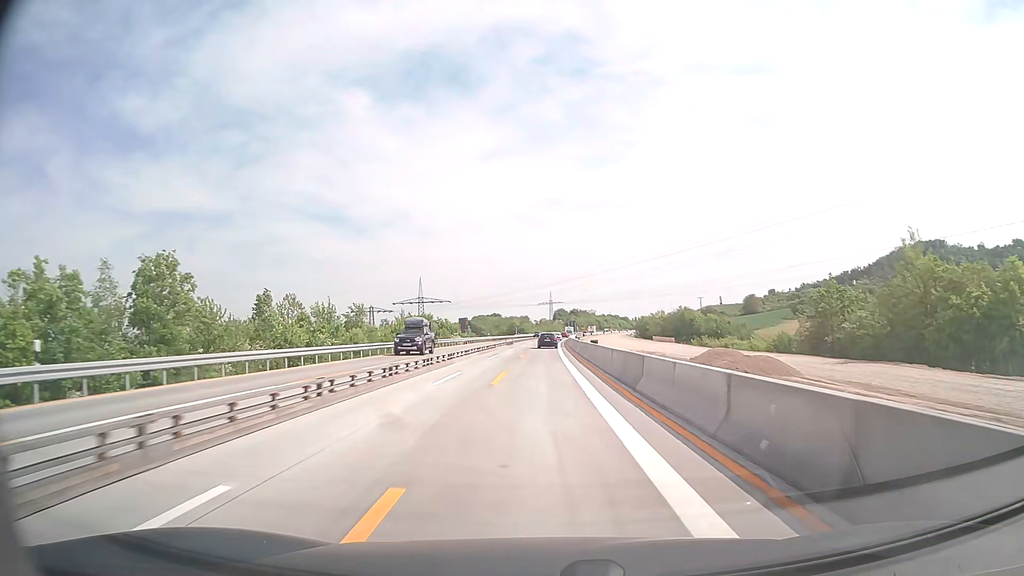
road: motorway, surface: concrete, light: Day
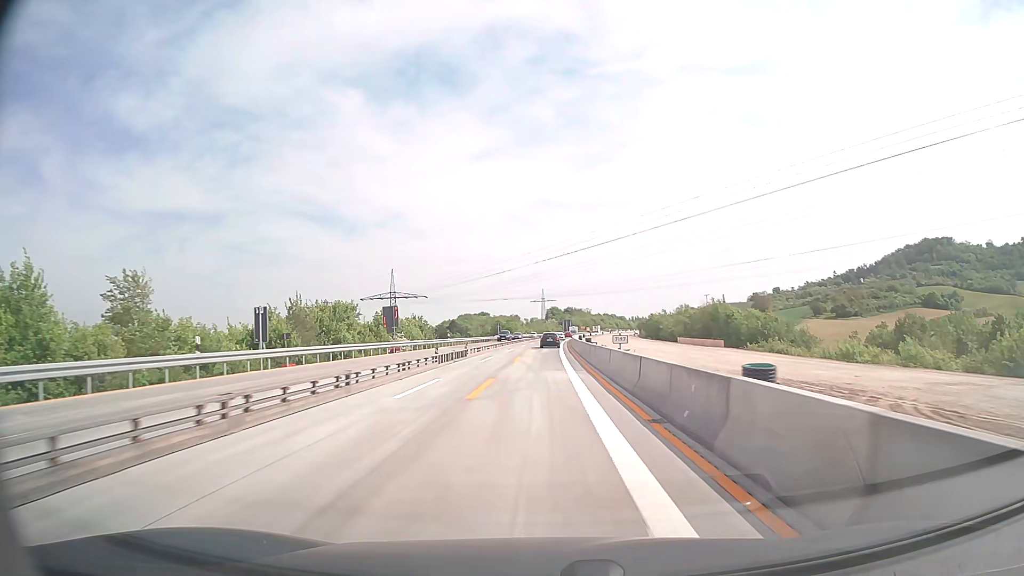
(+0.1, +39.5) m; +1°
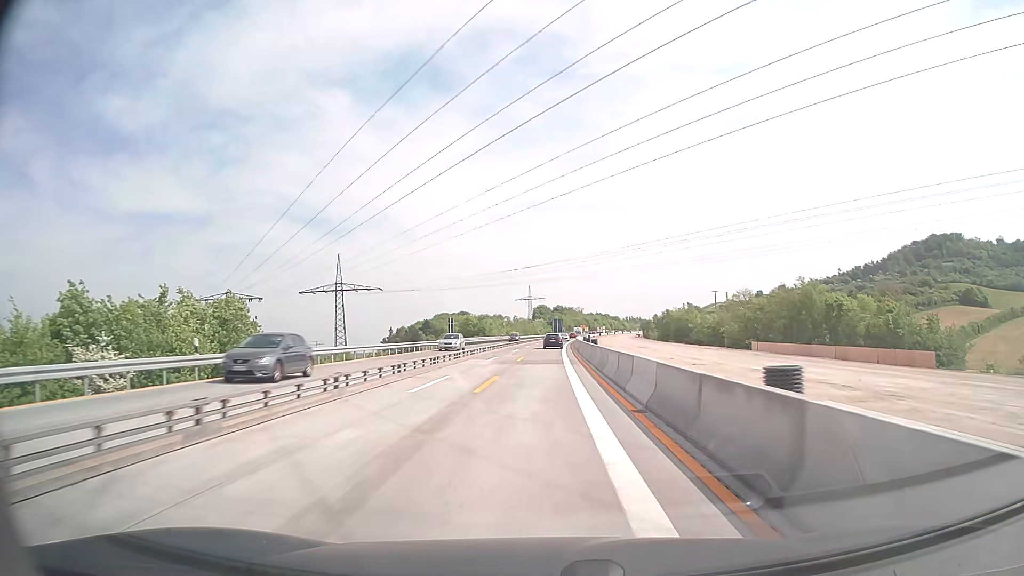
(+0.5, +51.9) m; +1°
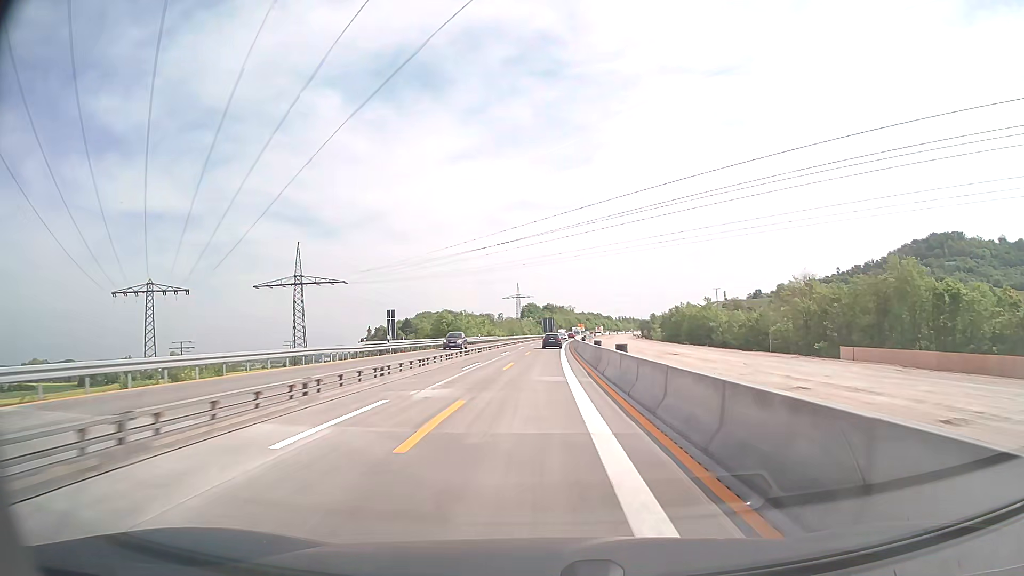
(+0.2, +25.8) m; +1°
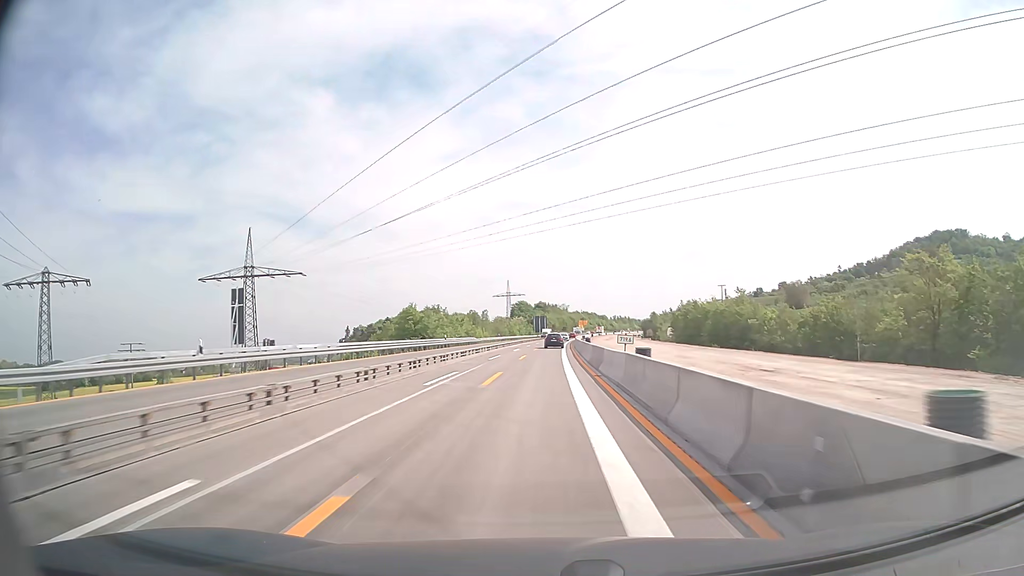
(+0.1, +25.7) m; +1°
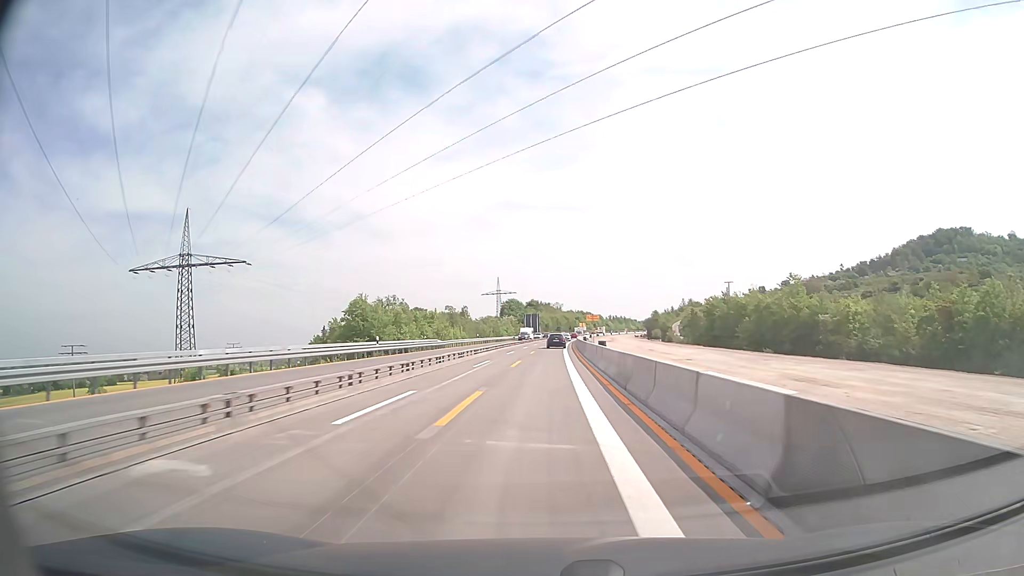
(+0.1, +25.6) m; +1°
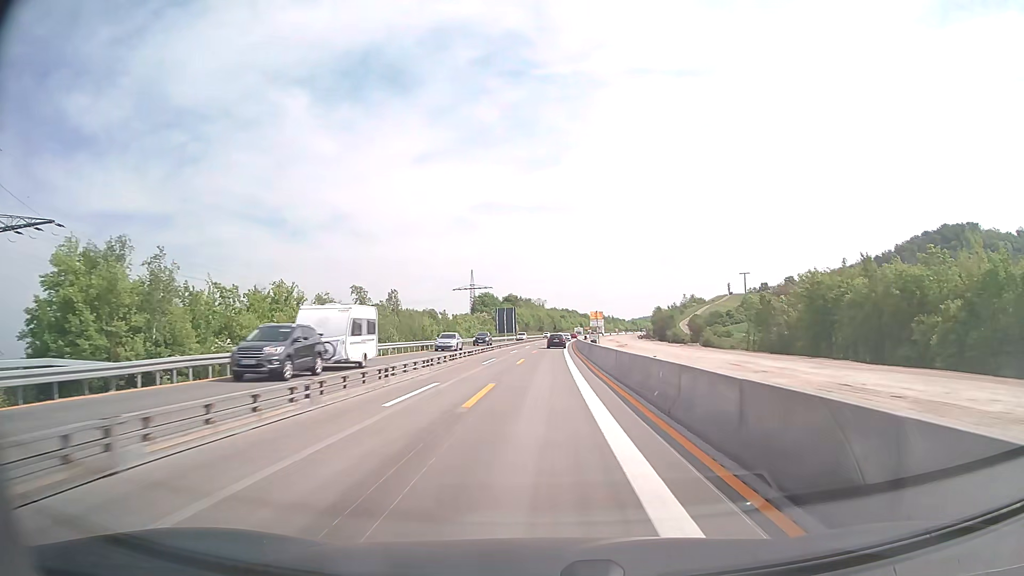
(+0.6, +51.0) m; +1°
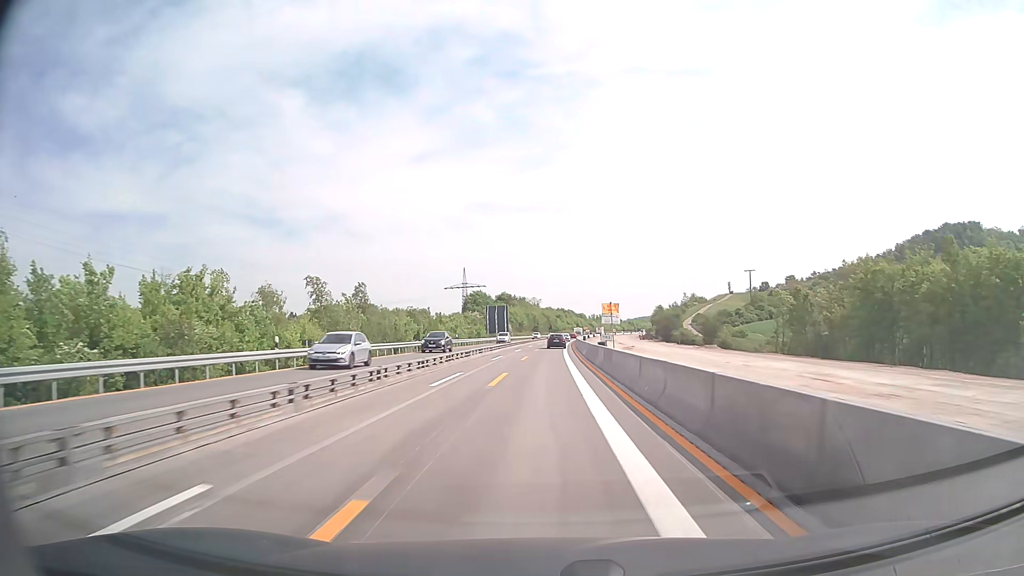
(+0.1, +12.8) m; +1°
(0, +10) (0, +20) (0, +30) (0, +40) (+1, +50) (+1, +60) (+1, +70) (+2, +80) (+2, +90) (+3, +100) m
